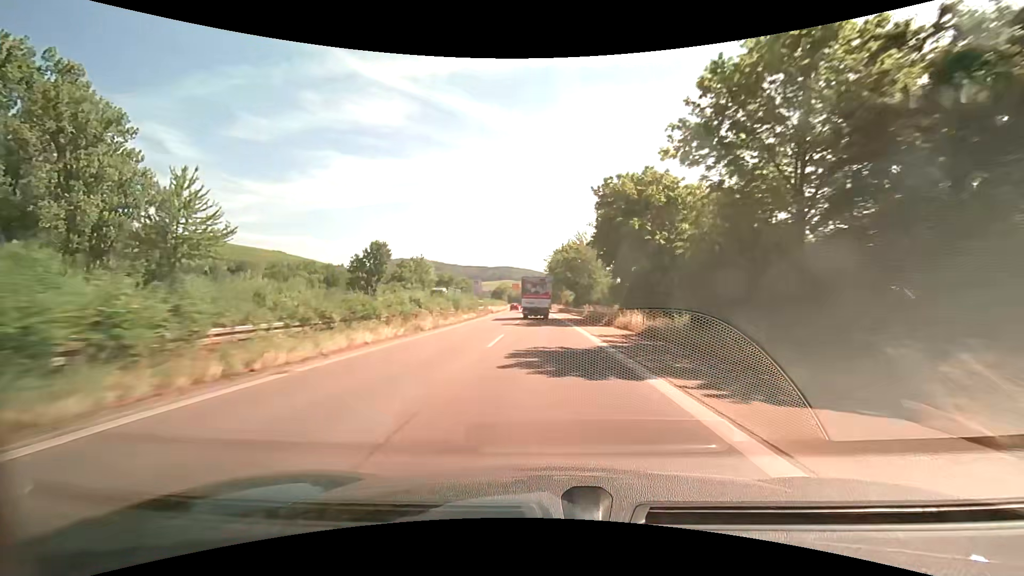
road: trunk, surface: asphalt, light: Day
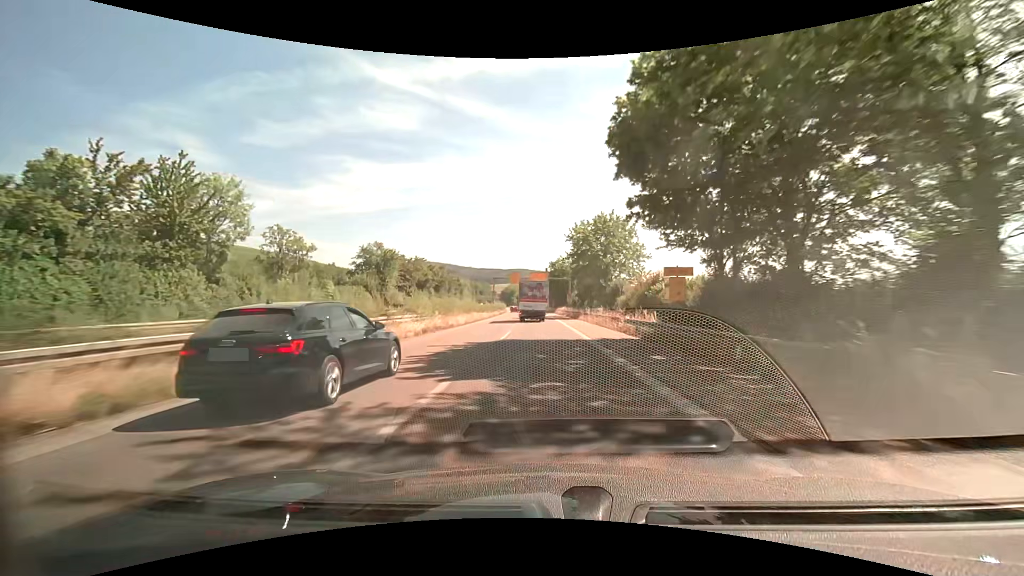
(-1.0, +66.4) m; -2°
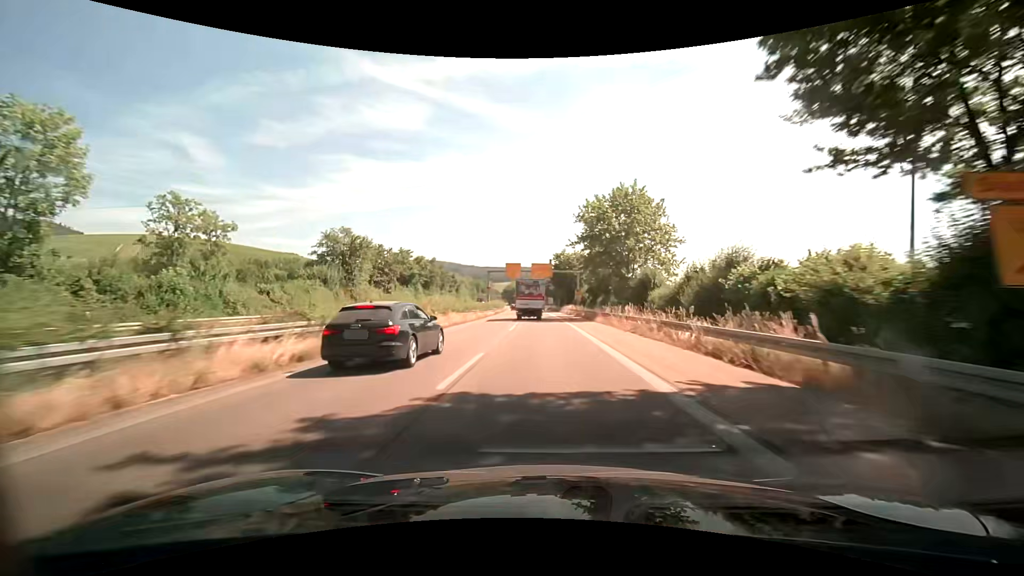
(0.0, +13.1) m; 0°
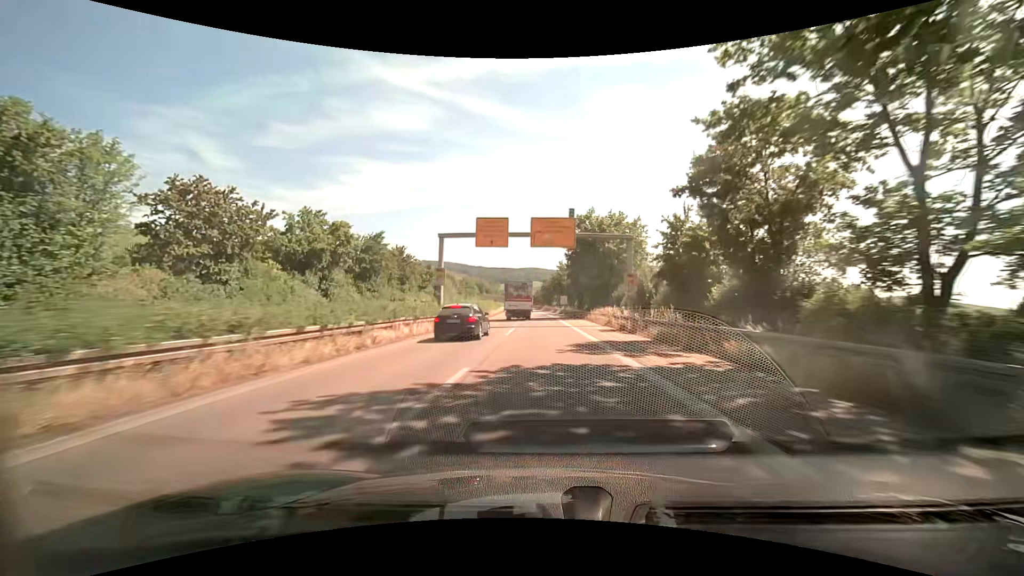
(-0.4, +39.0) m; -1°
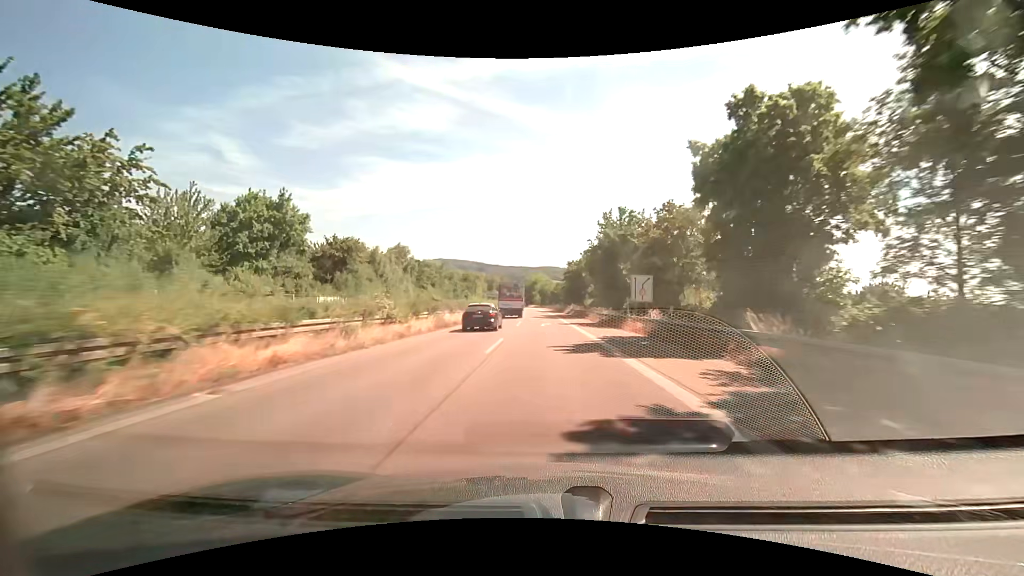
(-1.0, +62.7) m; -2°
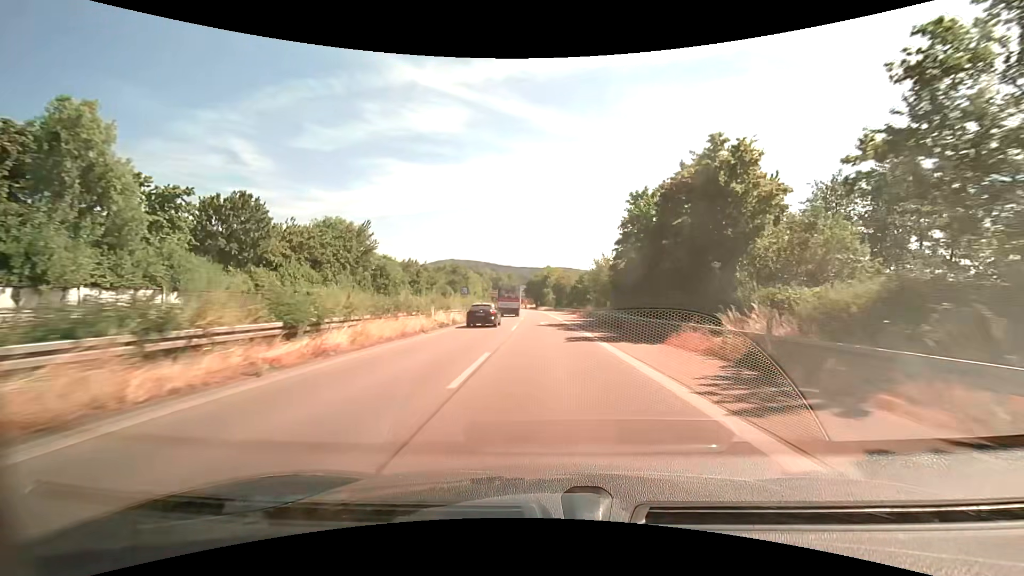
(-1.0, +60.0) m; -2°
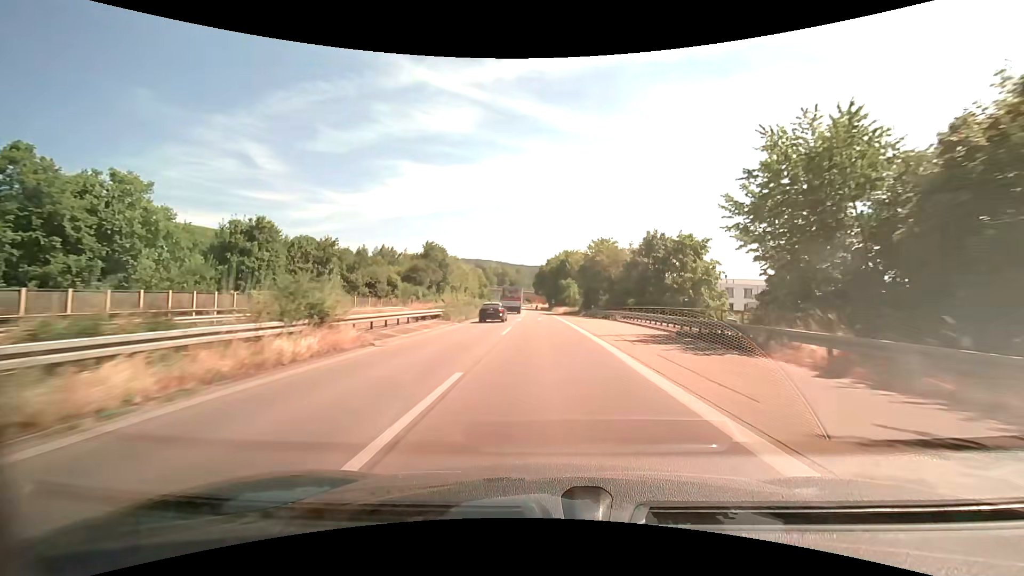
(-0.6, +58.2) m; -1°
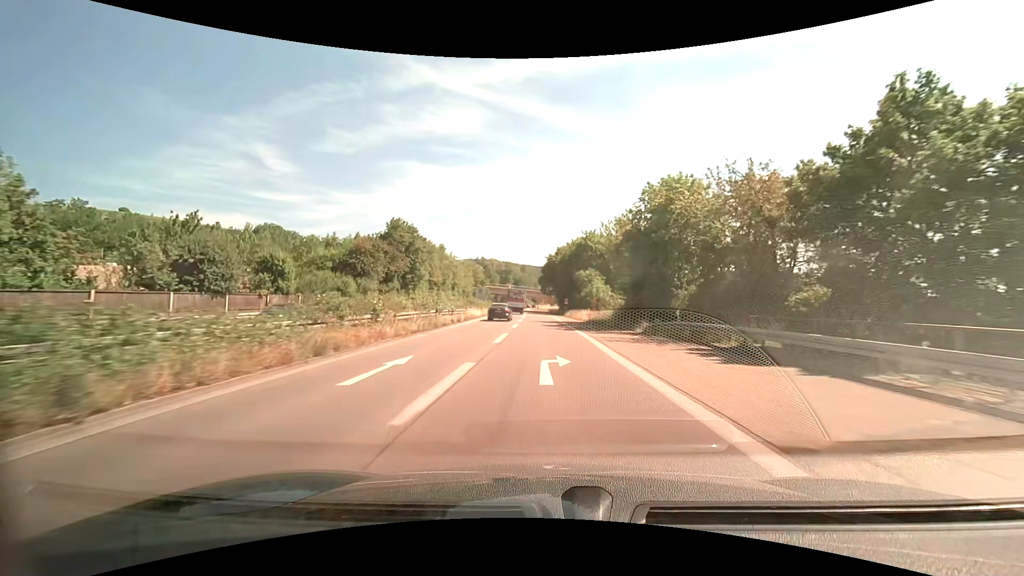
(-0.2, +34.1) m; -1°
(0, +10) (0, +20) (0, +30) (0, +40) (-1, +50) (-1, +60) (-1, +70) (-2, +80) (-2, +90) (-2, +100) m
